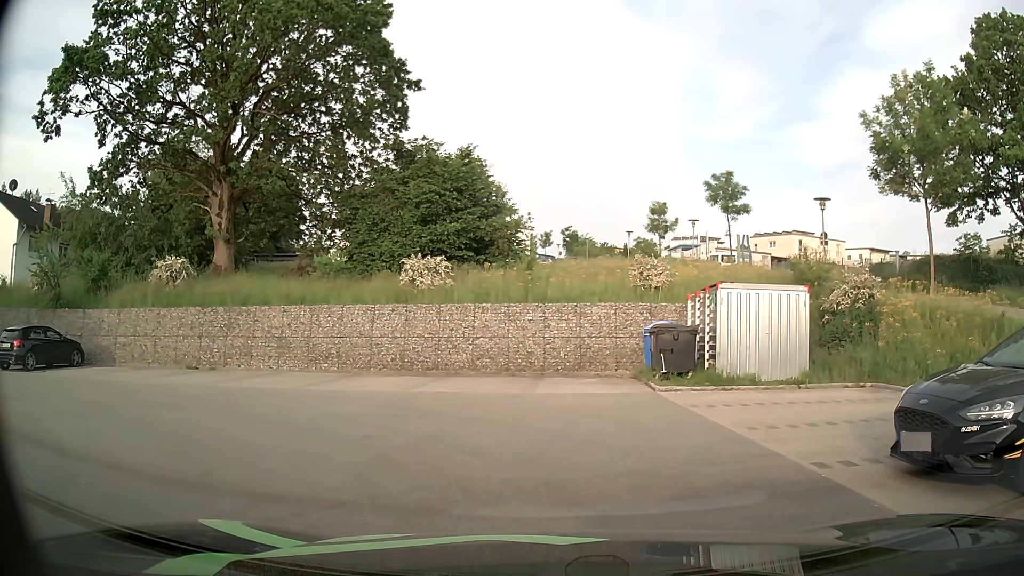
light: Day
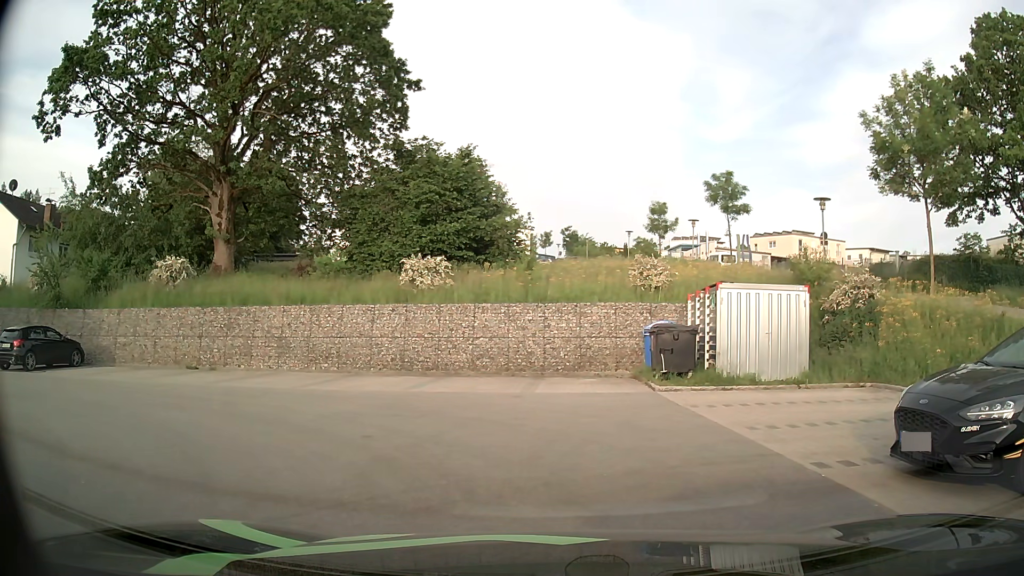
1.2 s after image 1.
(0.0, 0.0) m; 0°
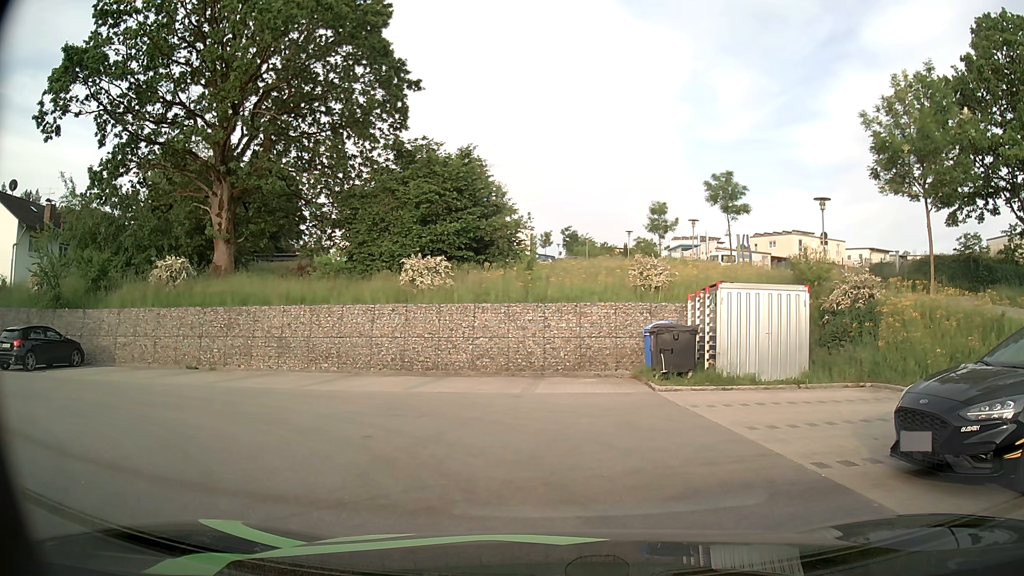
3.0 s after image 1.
(0.0, 0.0) m; 0°
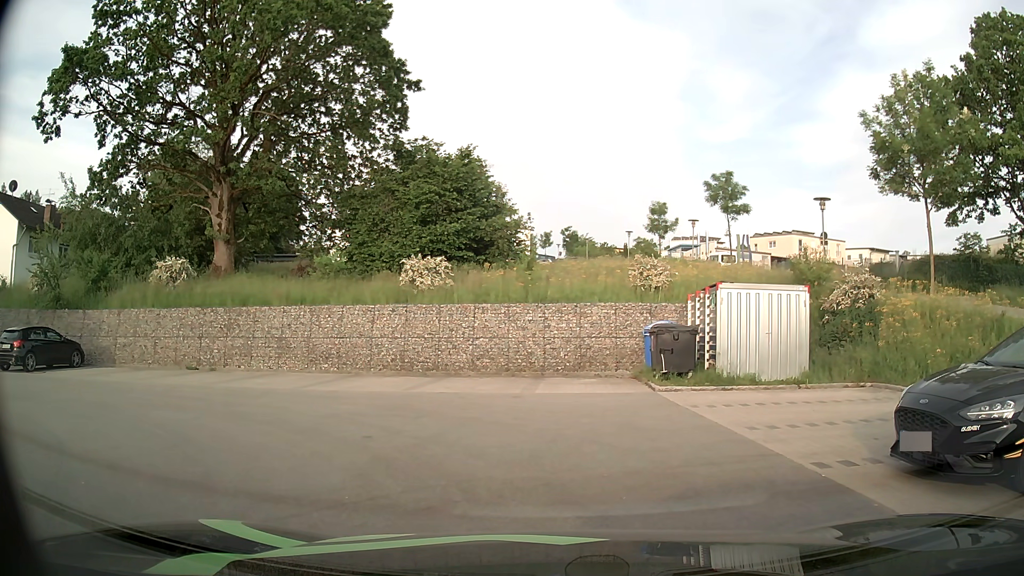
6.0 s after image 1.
(0.0, 0.0) m; 0°
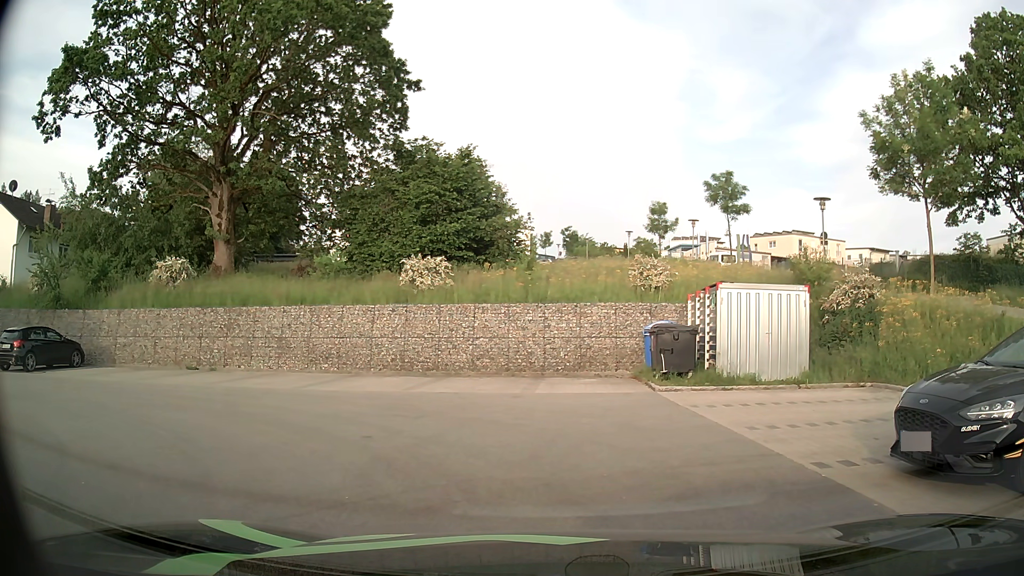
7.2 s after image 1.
(0.0, 0.0) m; 0°
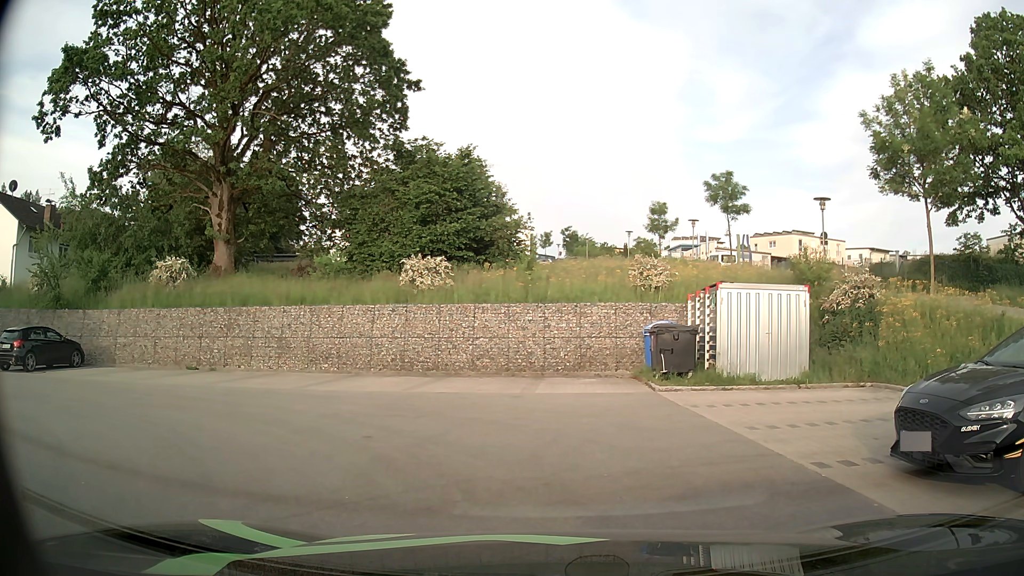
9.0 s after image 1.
(0.0, 0.0) m; 0°
